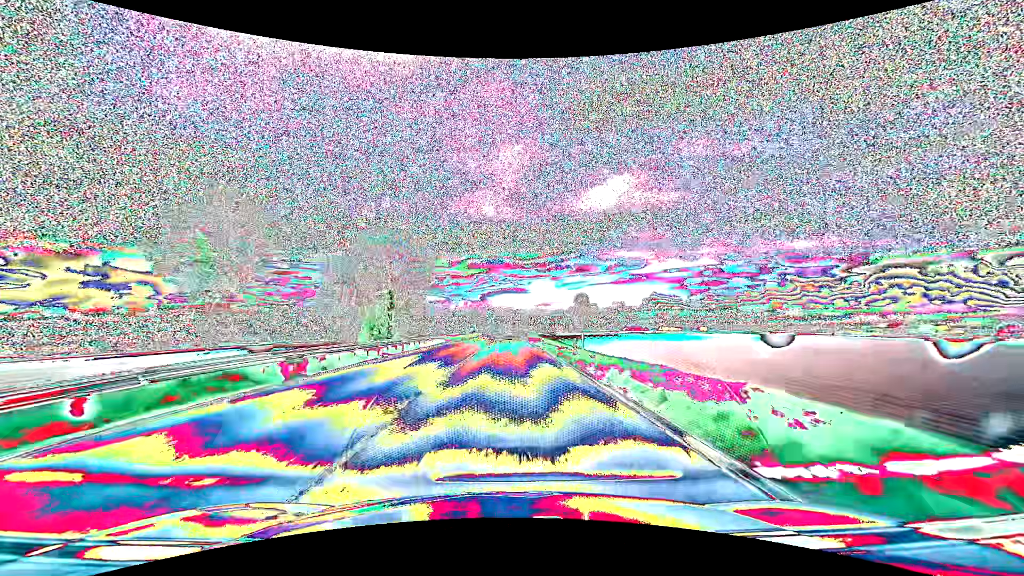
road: primary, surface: asphalt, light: Day
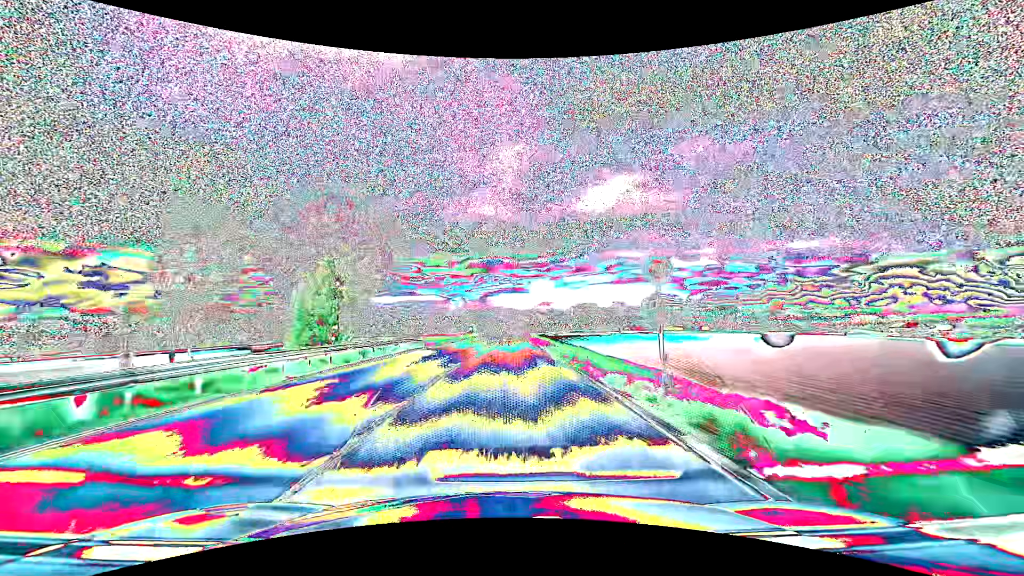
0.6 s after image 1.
(0.0, +13.0) m; 0°
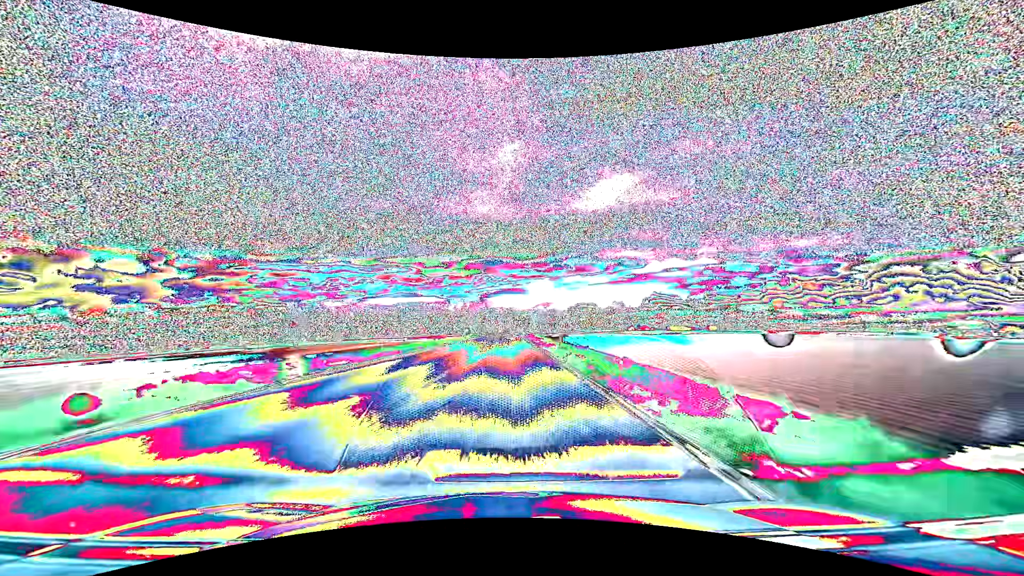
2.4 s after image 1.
(+0.1, +39.0) m; 0°
(0, +10) (0, +20) (0, +30) (0, +40) (0, +50) (0, +60) (0, +70) (0, +80) (0, +90) (0, +100) m
